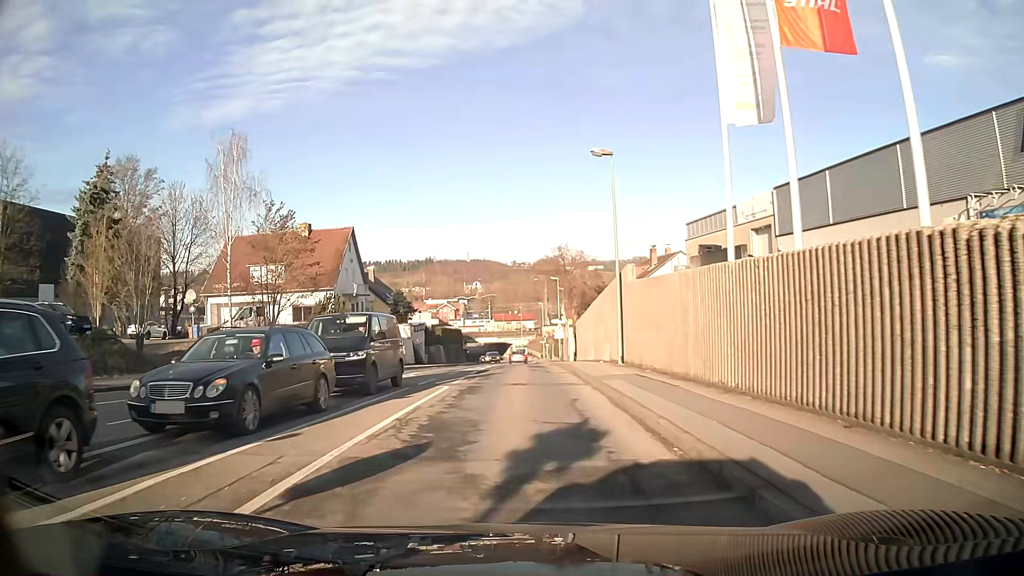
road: tertiary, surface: asphalt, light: Day
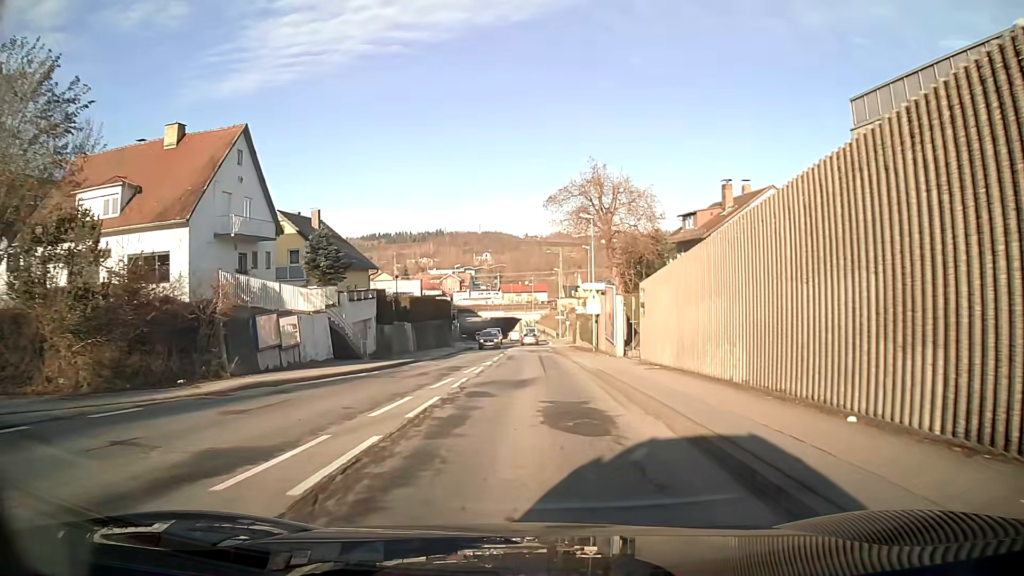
(-0.6, +24.8) m; -1°
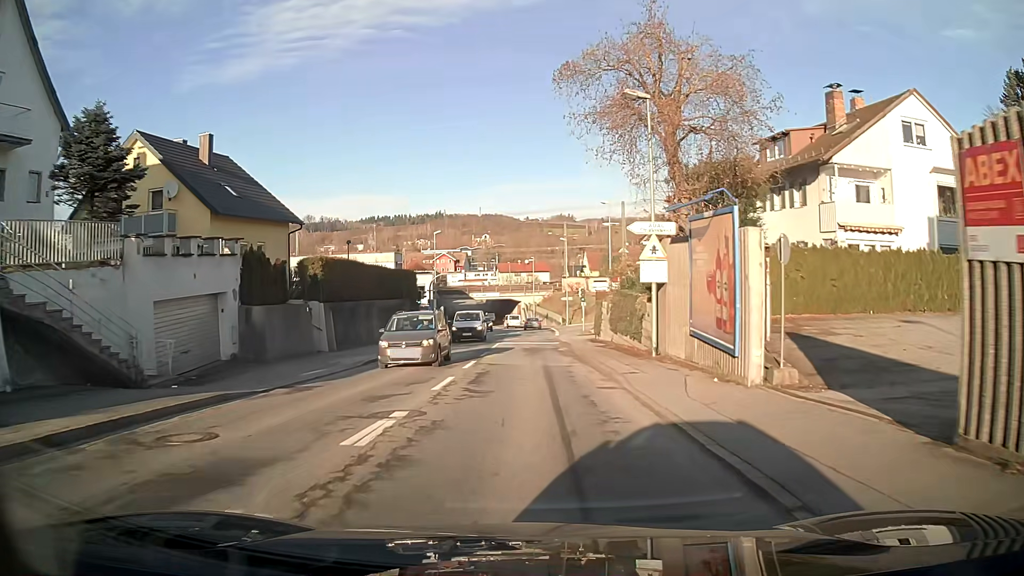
(0.0, +19.5) m; 0°
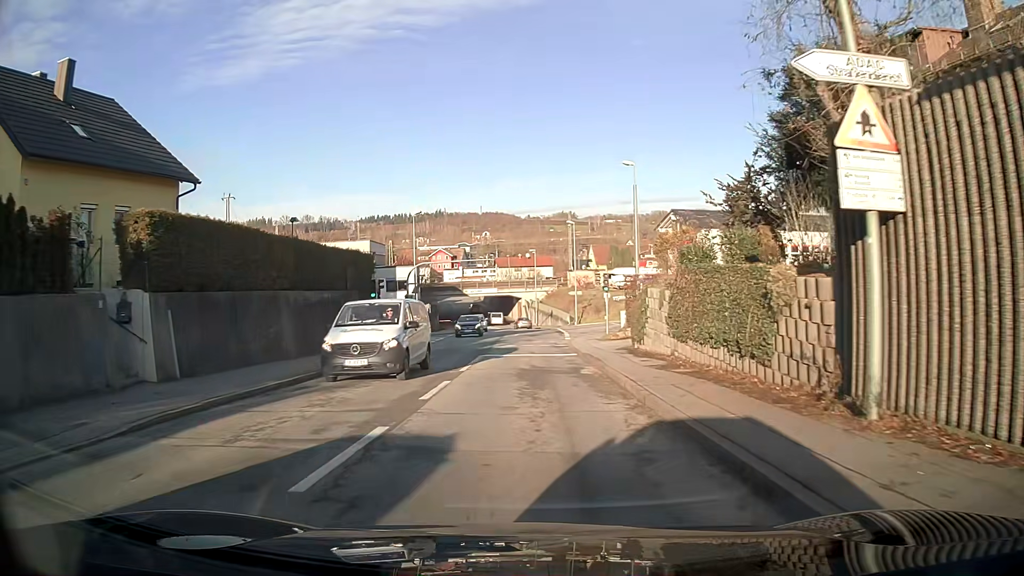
(0.0, +13.2) m; 0°
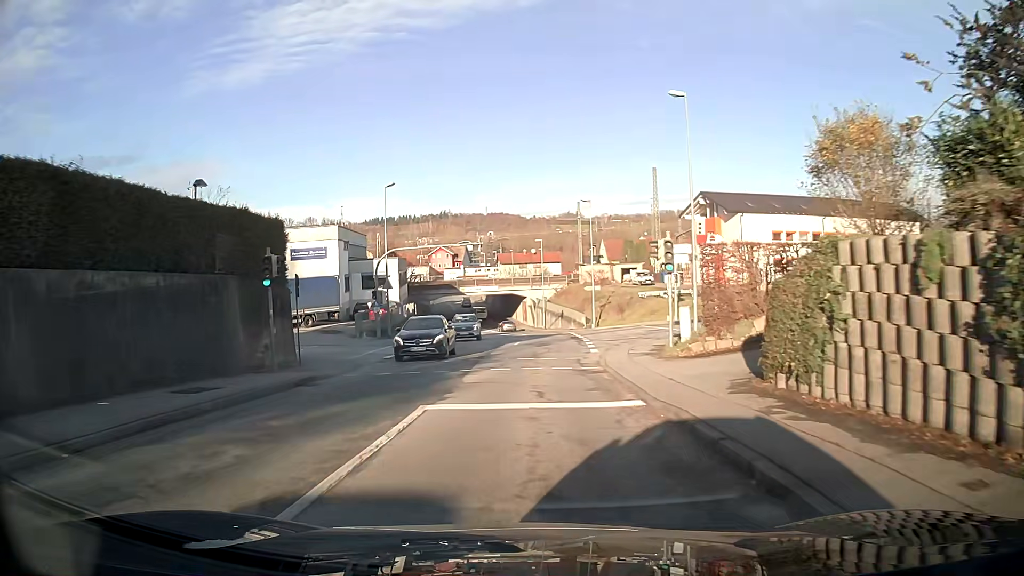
(-0.1, +13.4) m; -1°
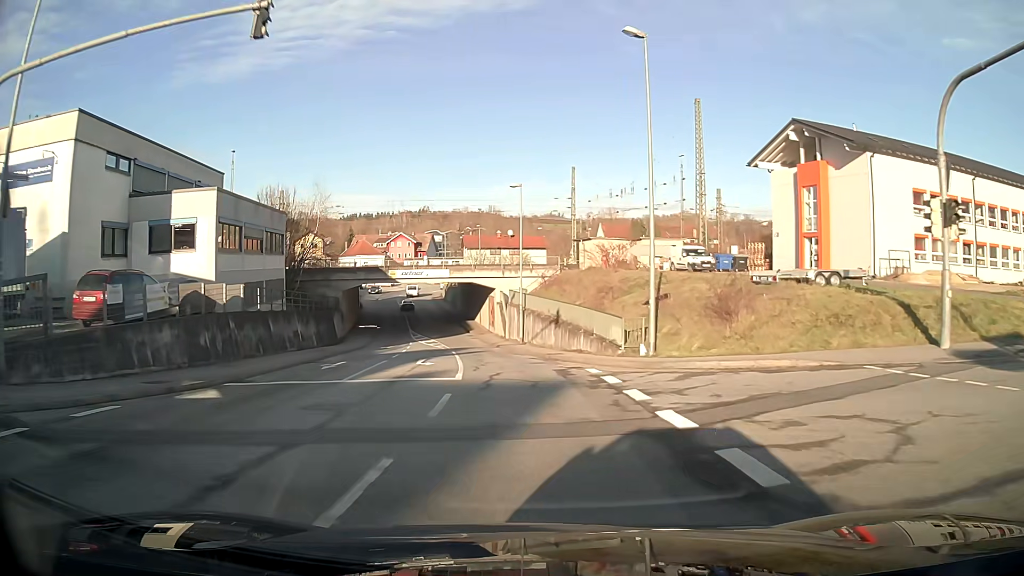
(+0.5, +34.0) m; +1°
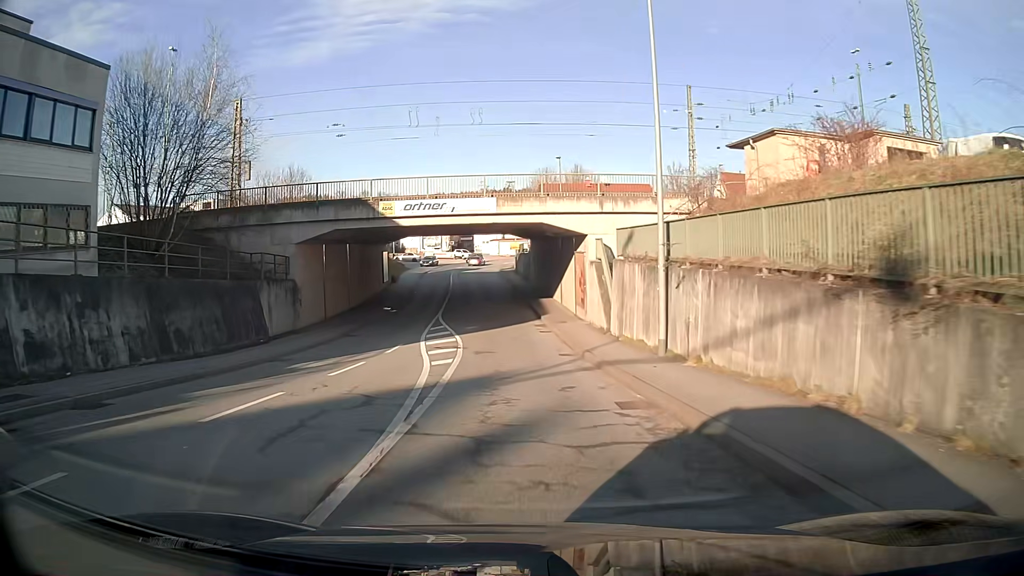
(-1.6, +27.7) m; -7°
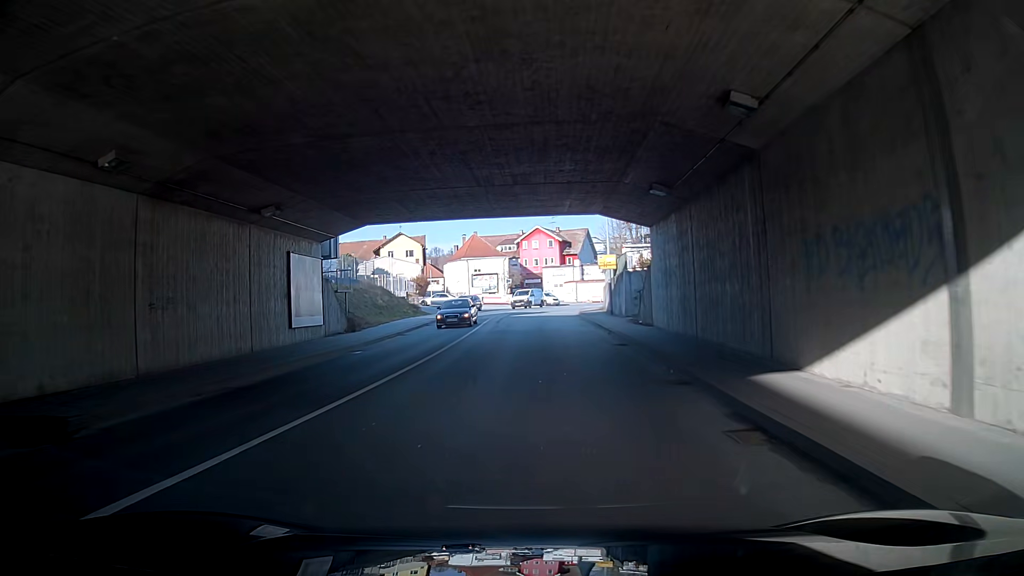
(-2.1, +35.7) m; -8°
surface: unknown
(0, +10) (-1, +20) (-2, +30) (-2, +40) (-1, +50) (+1, +60) (+4, +69) (+10, +77) (+17, +84) (+25, +90) m
